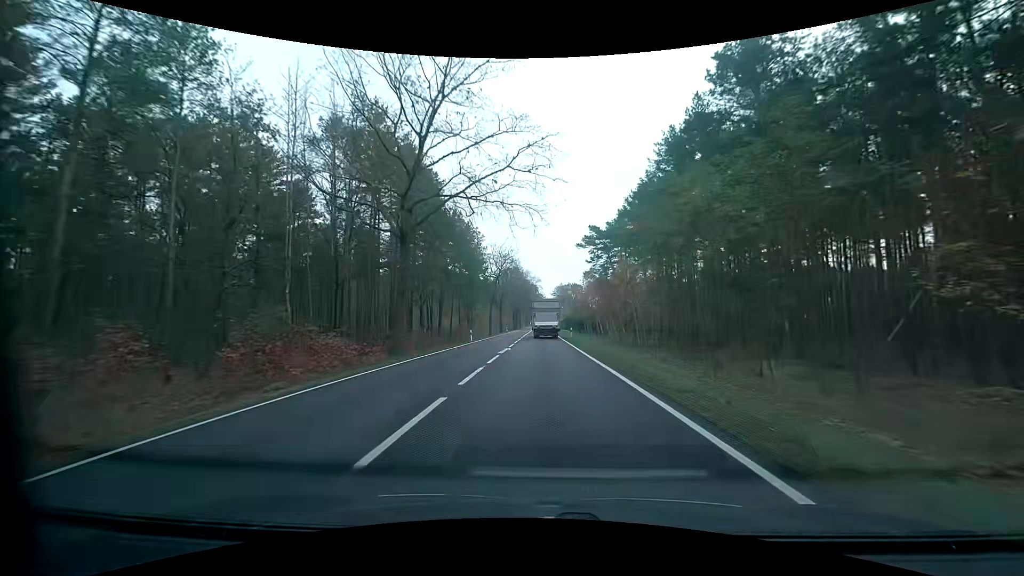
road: primary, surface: asphalt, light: Day
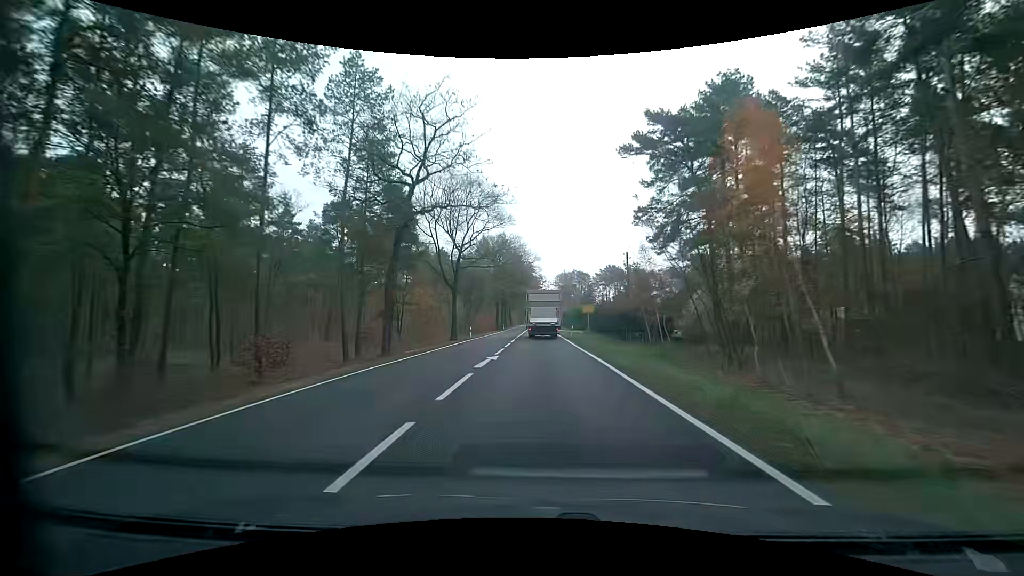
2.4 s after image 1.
(+0.2, +50.3) m; 0°
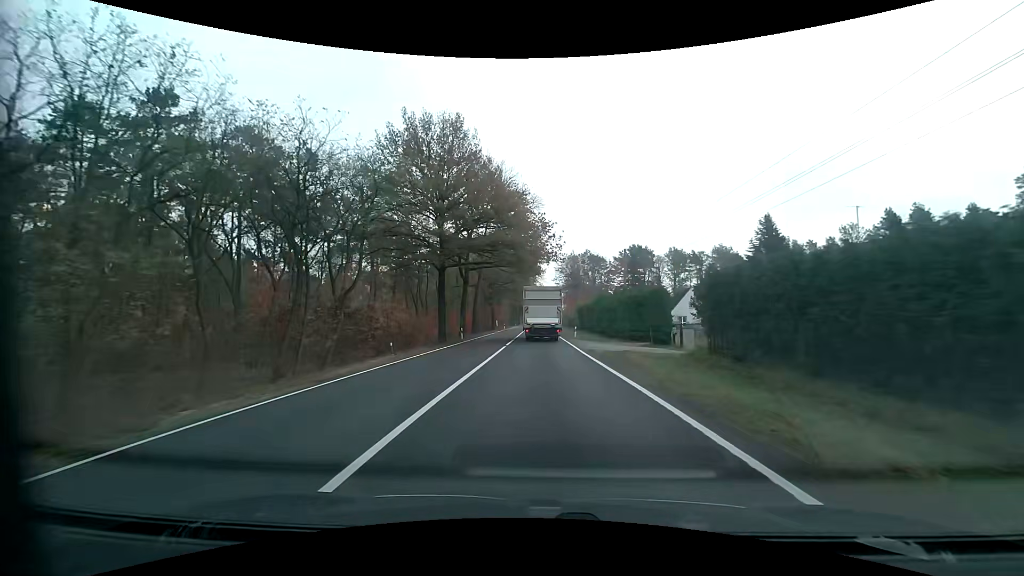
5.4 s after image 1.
(0.0, +52.9) m; +1°
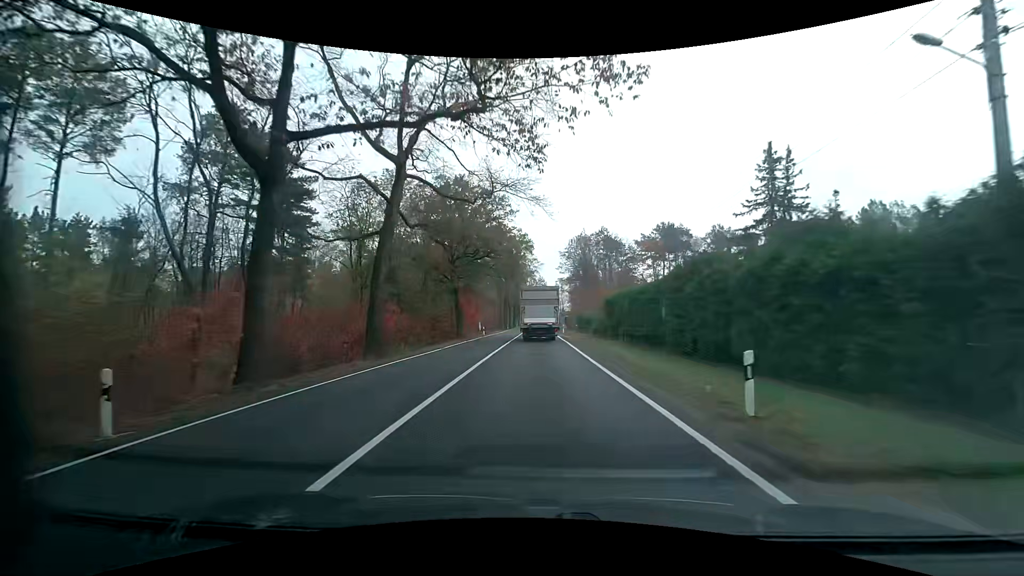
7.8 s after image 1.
(-0.2, +36.2) m; 0°
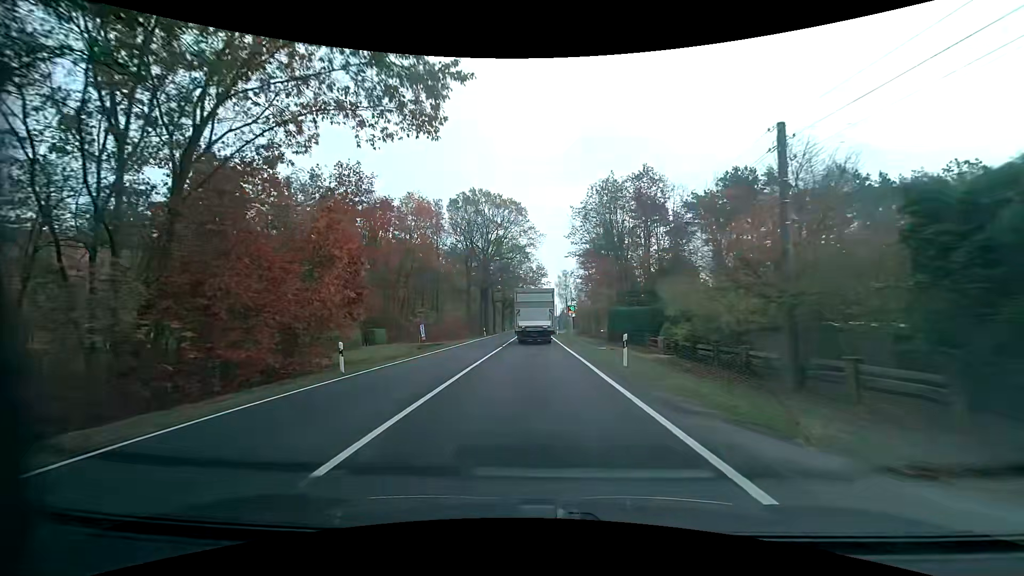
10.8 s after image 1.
(-0.2, +43.7) m; +1°
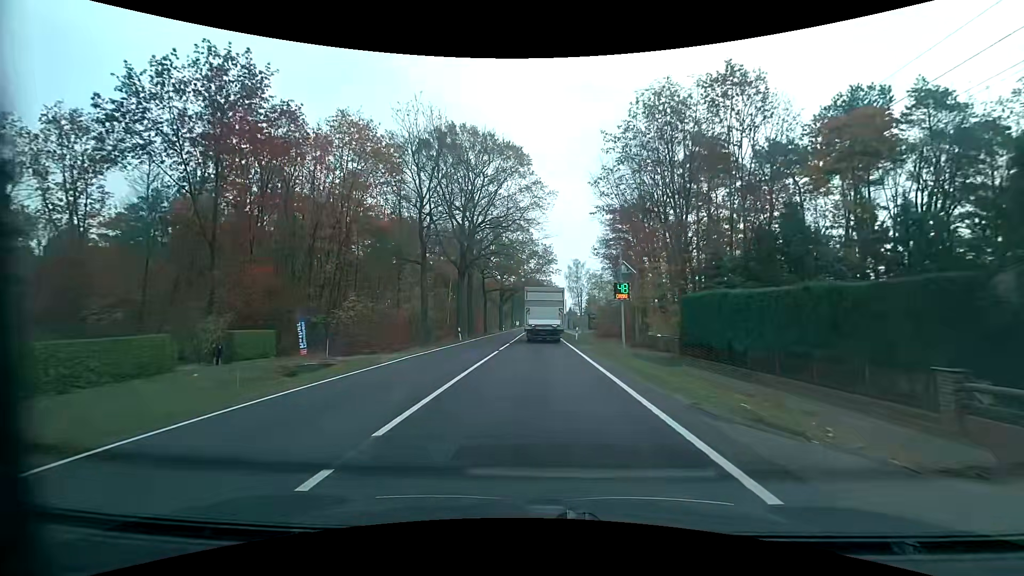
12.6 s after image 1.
(-0.4, +25.2) m; -1°
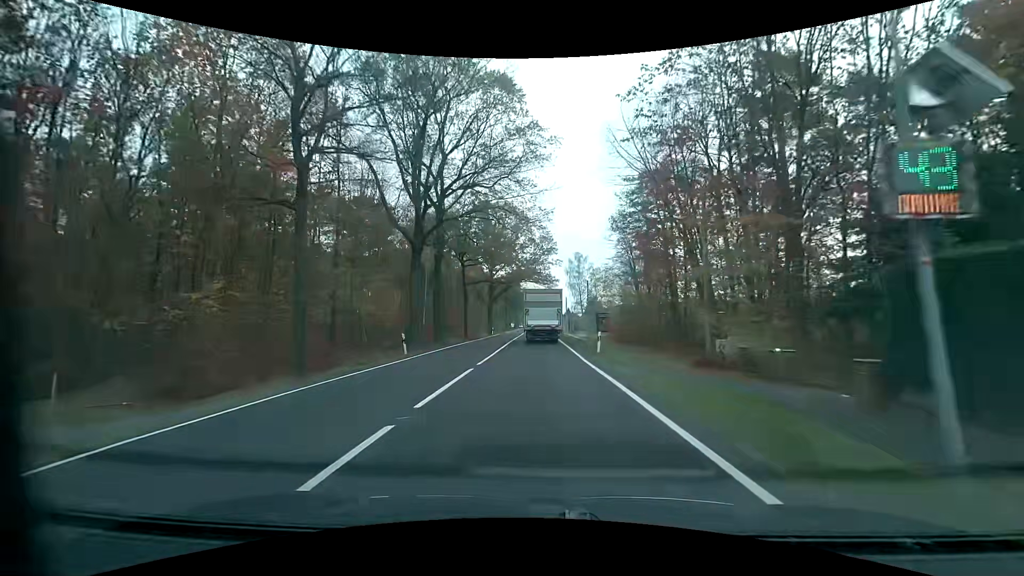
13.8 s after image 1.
(+0.1, +16.6) m; 0°
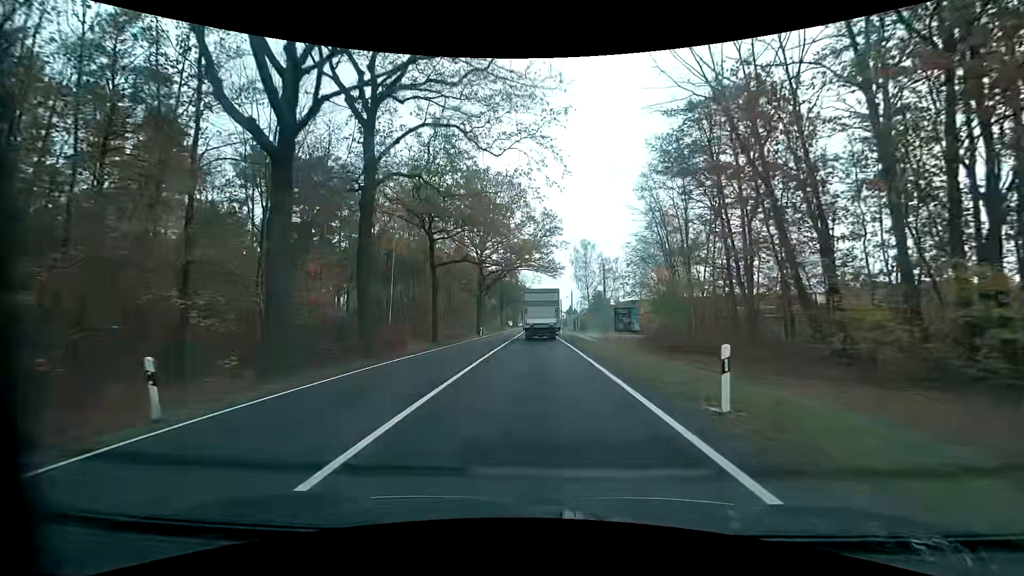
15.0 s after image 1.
(0.0, +16.5) m; 0°
(0, +10) (0, +20) (0, +30) (0, +40) (0, +50) (0, +60) (0, +70) (-1, +80) (-1, +90) (-1, +100) m
